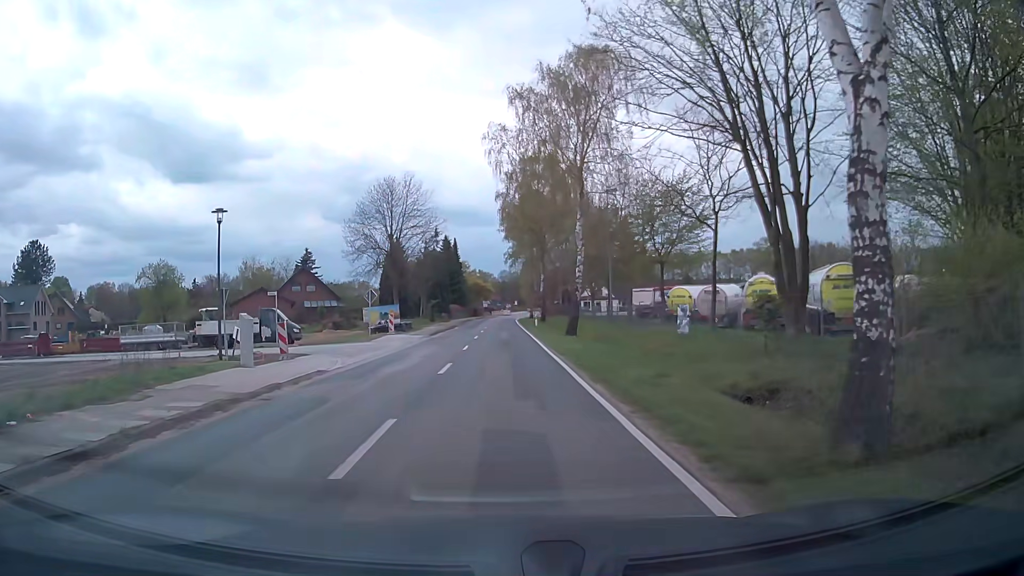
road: secondary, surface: asphalt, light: Day
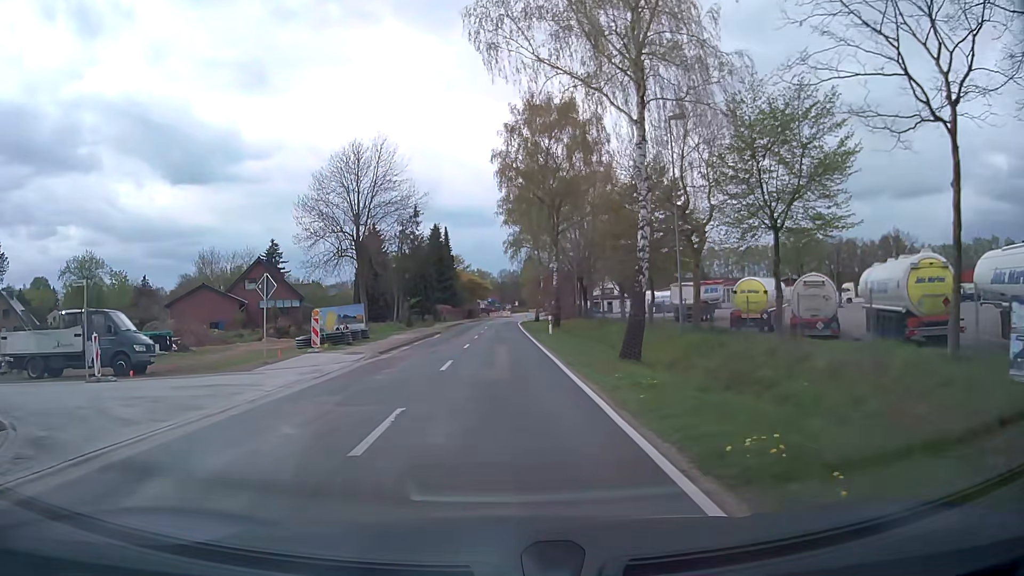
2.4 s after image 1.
(+0.1, +16.9) m; 0°
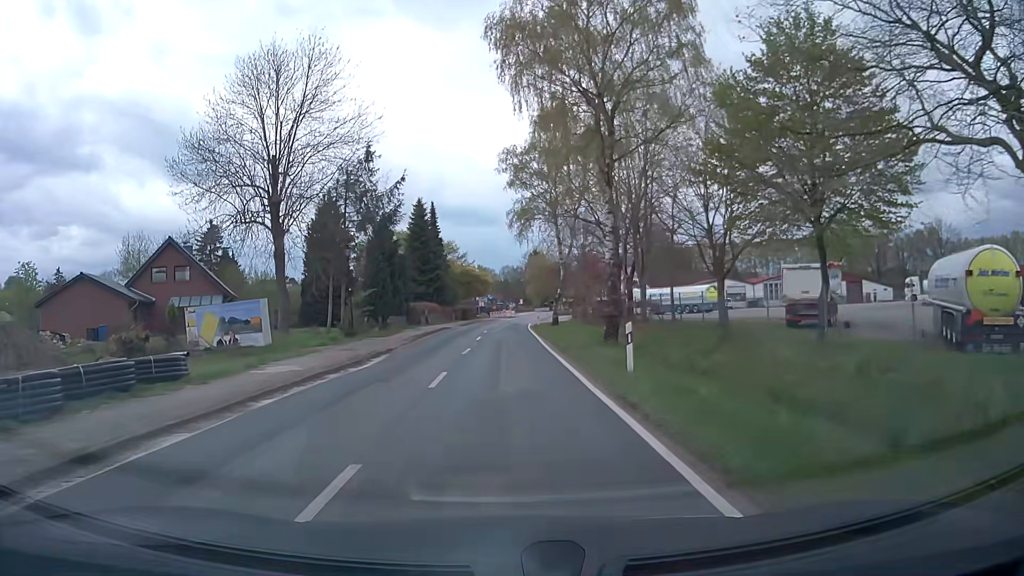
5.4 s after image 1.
(+0.1, +22.0) m; +1°
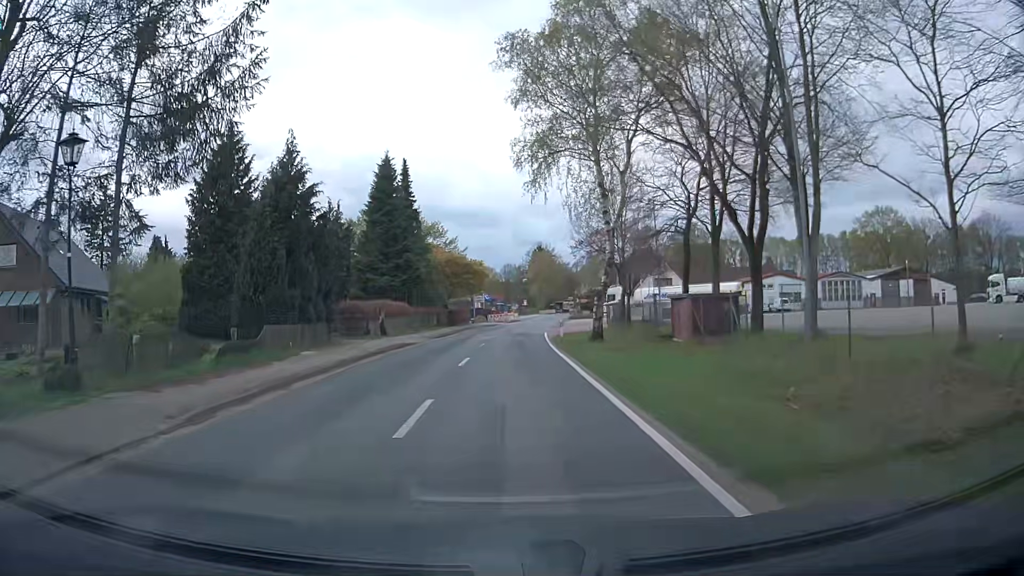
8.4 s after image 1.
(-0.4, +22.6) m; -1°
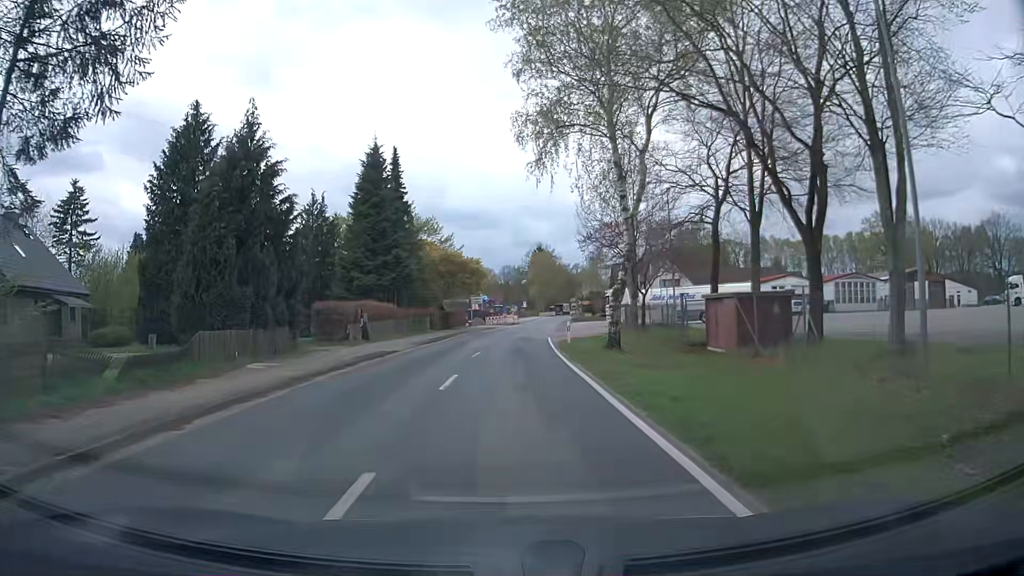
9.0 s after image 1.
(0.0, +4.6) m; 0°
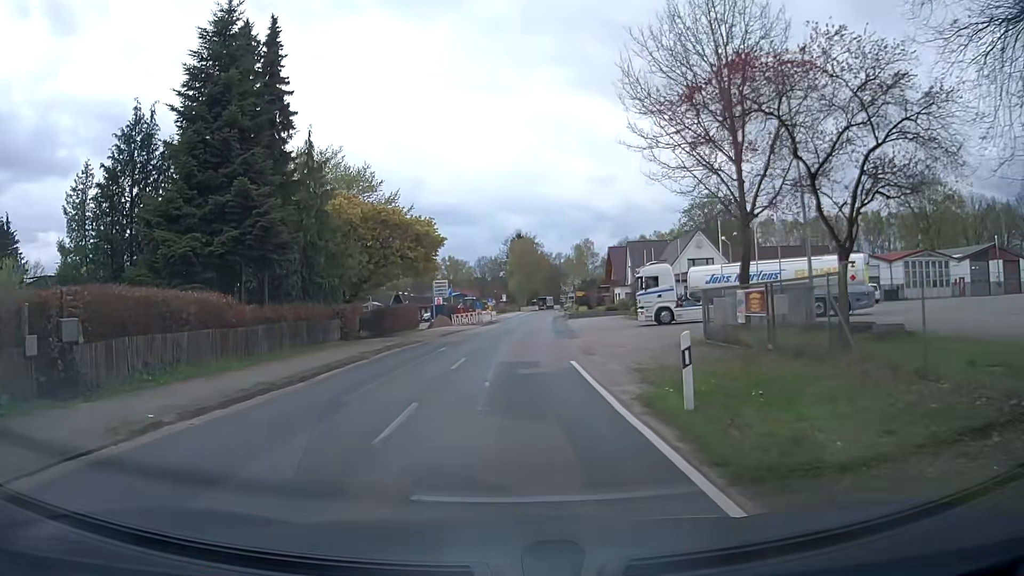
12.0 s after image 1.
(+0.2, +23.1) m; +2°
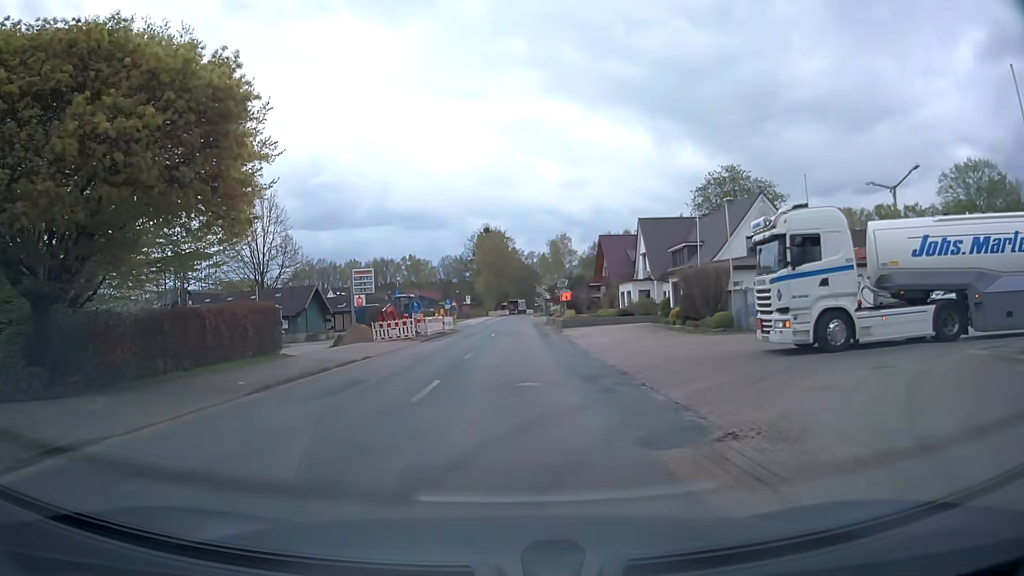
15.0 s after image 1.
(+0.5, +23.5) m; +3°
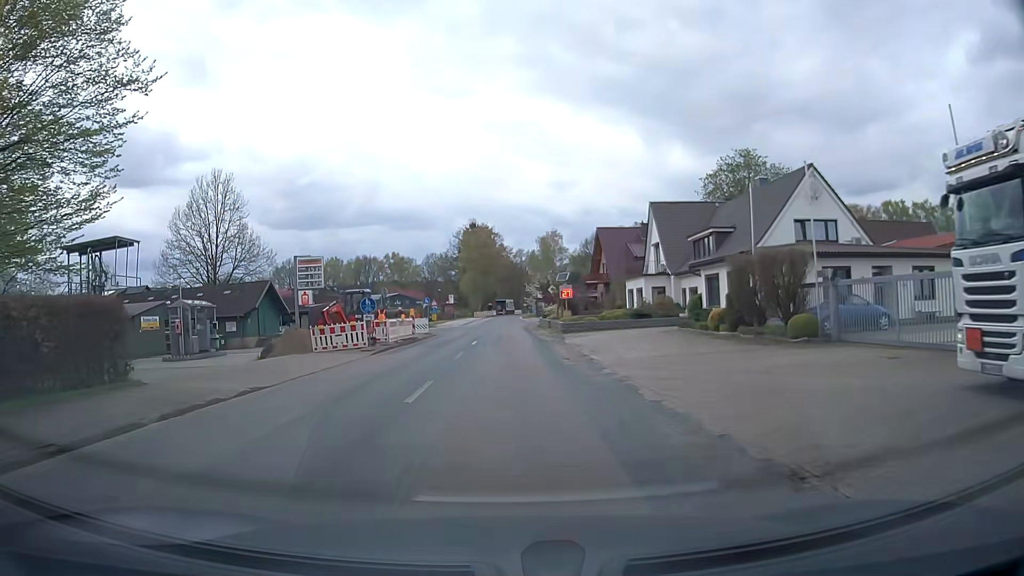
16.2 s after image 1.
(+0.1, +9.1) m; +1°
(0, +10) (0, +20) (0, +30) (0, +40) (0, +50) (0, +60) (0, +70) (+1, +80) (+1, +90) (+1, +100) m
